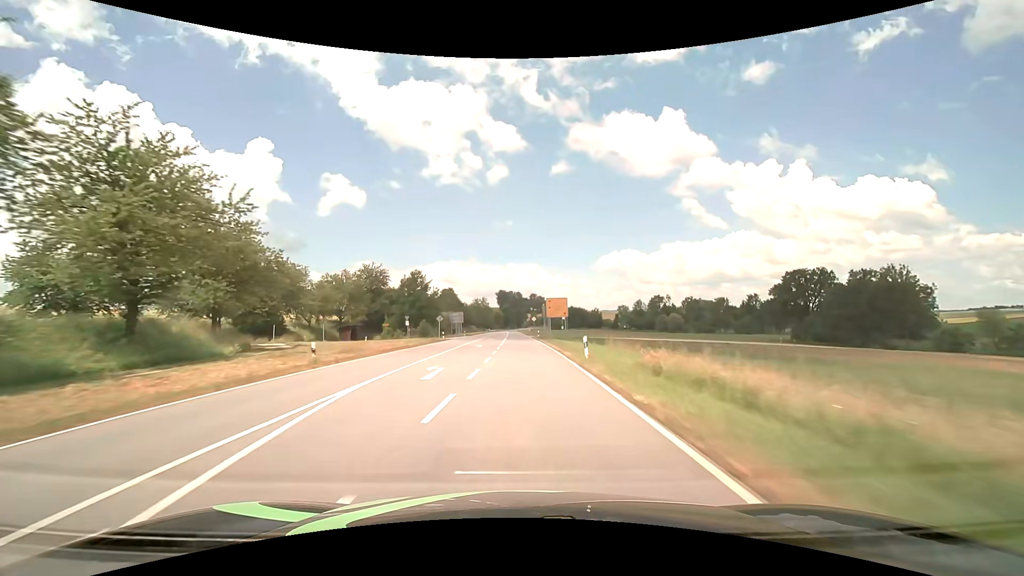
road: secondary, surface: asphalt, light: Day
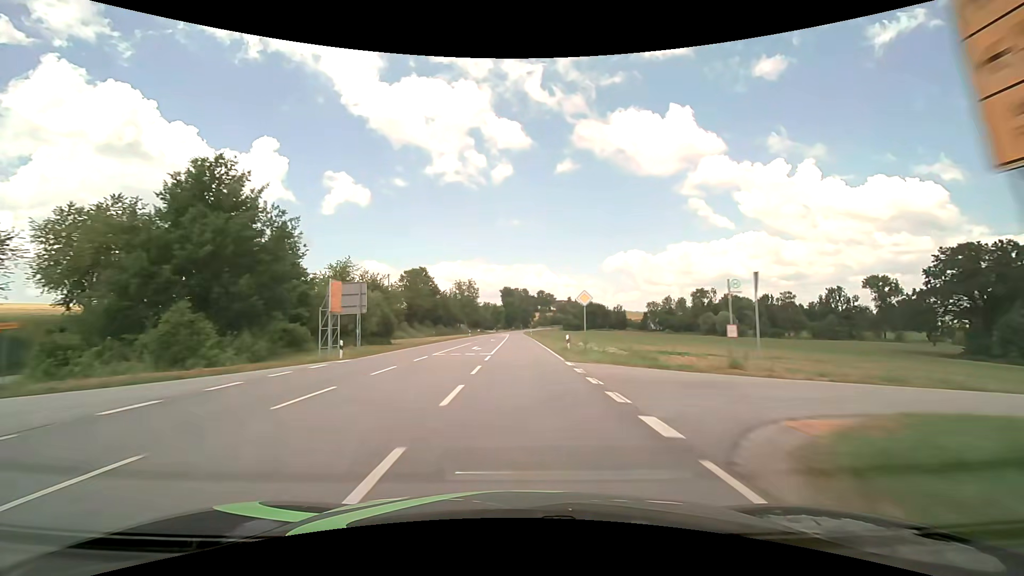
(-0.4, +62.4) m; -1°
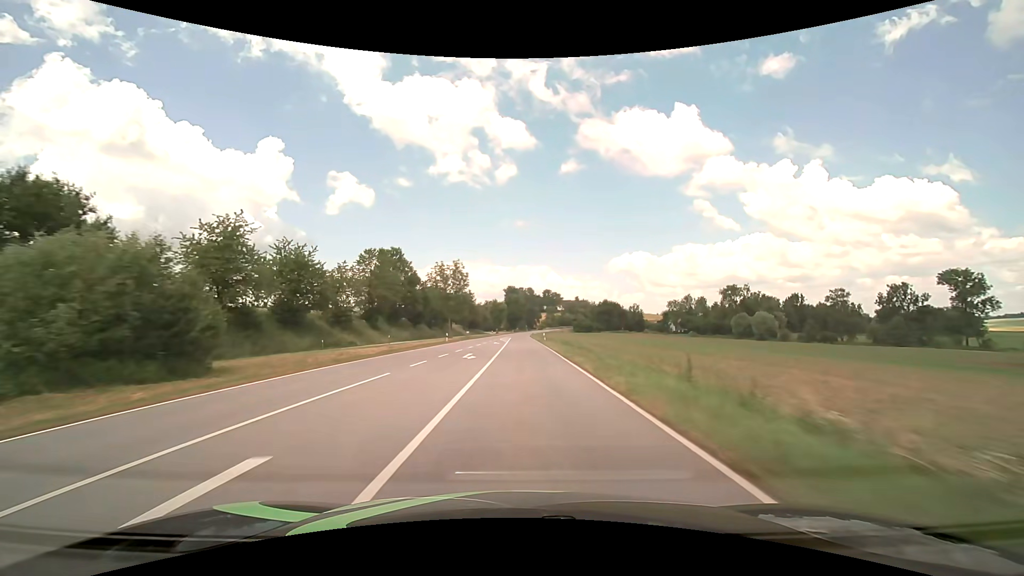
(-0.2, +30.2) m; -1°
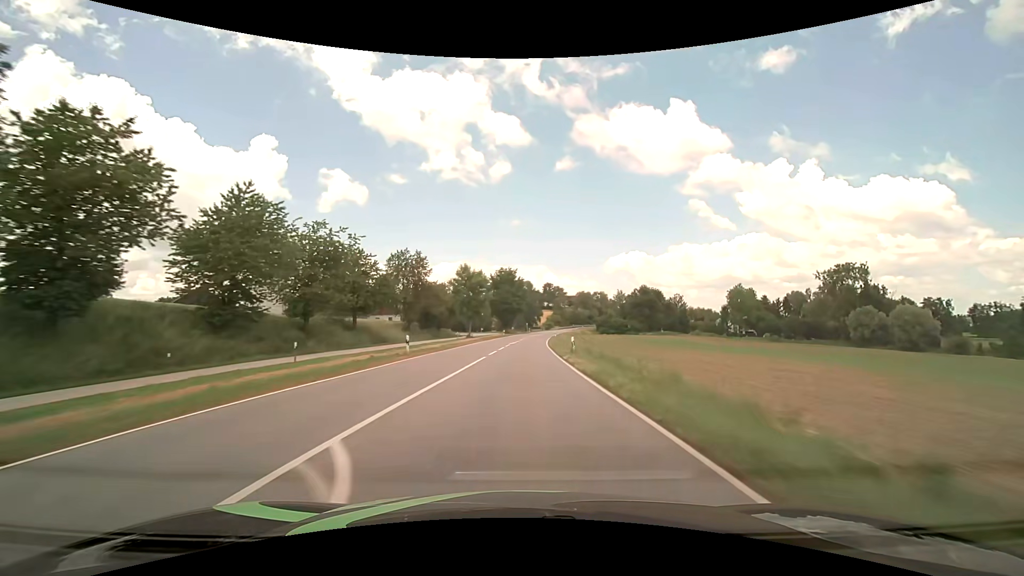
(0.0, +75.7) m; 0°
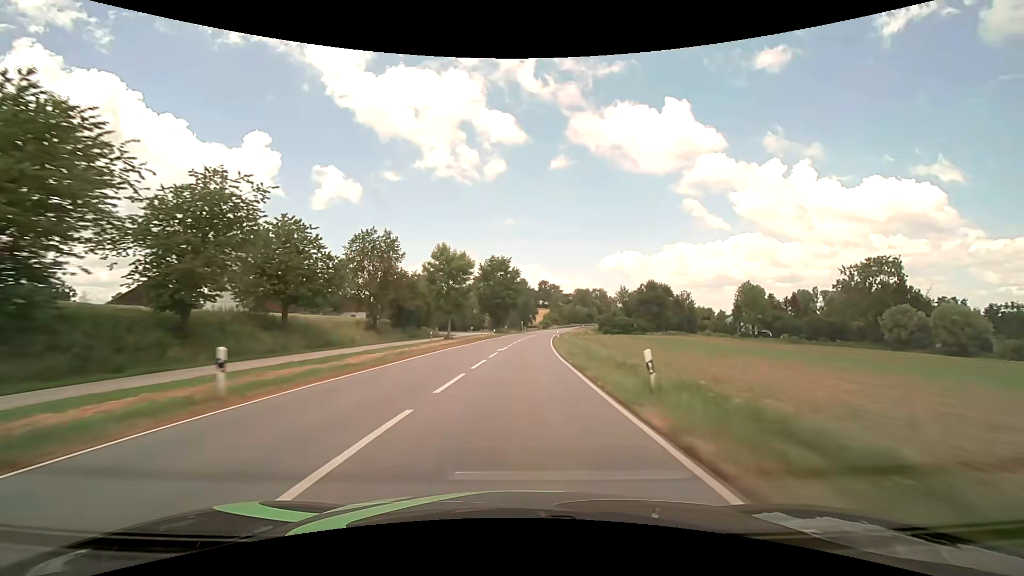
(+0.1, +15.2) m; +1°
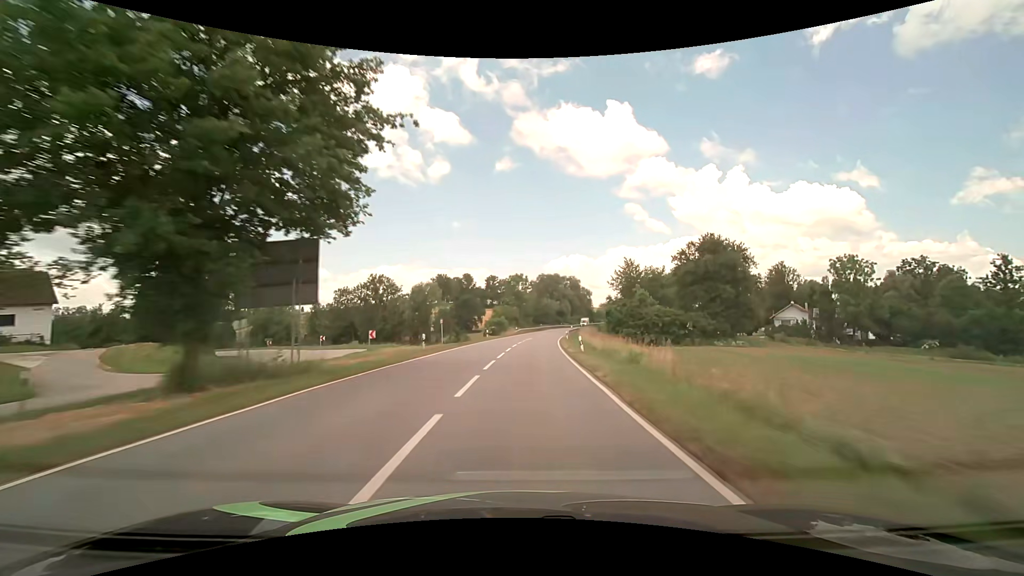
(+3.5, +74.2) m; +6°
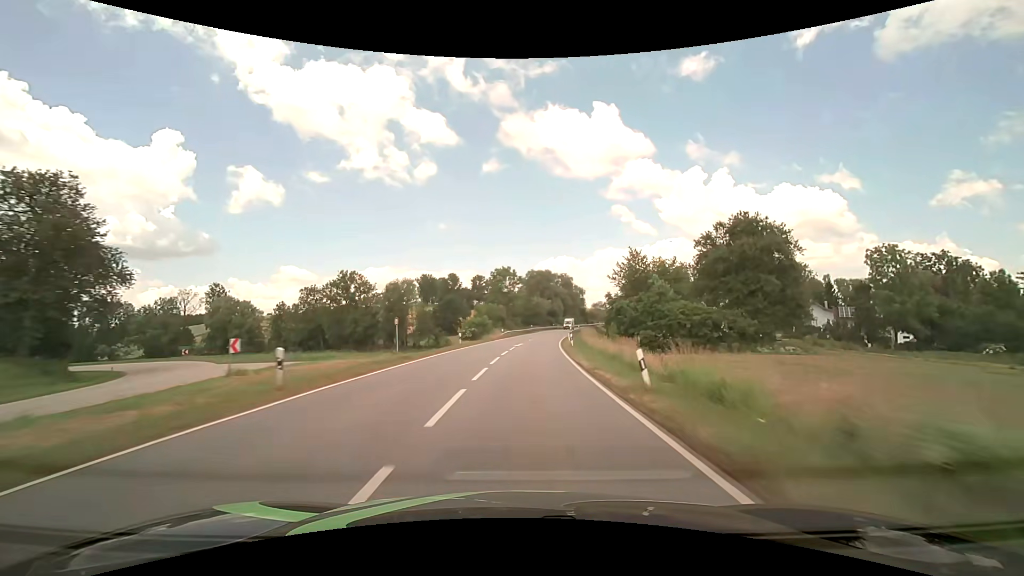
(+0.2, +14.5) m; +2°
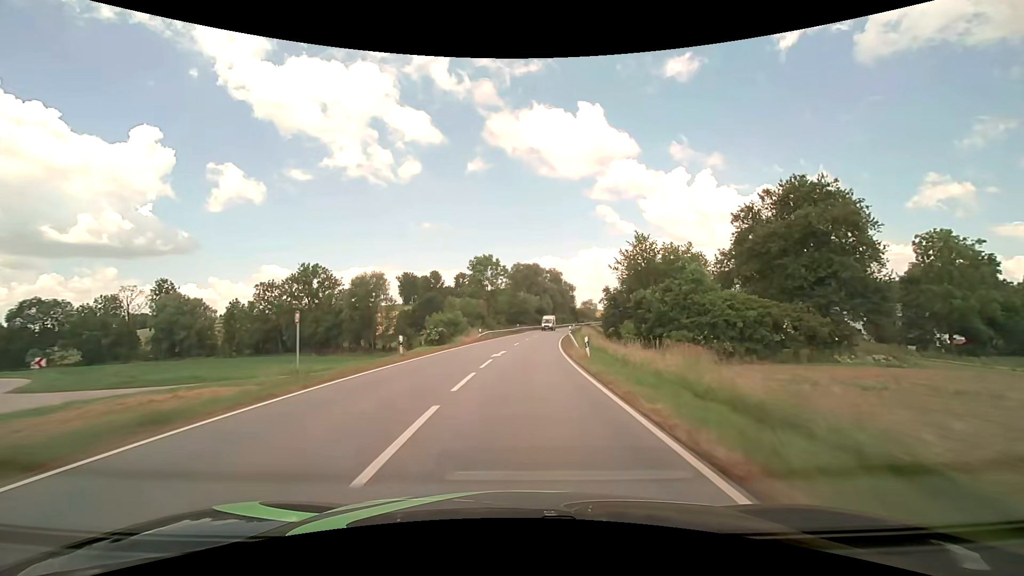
(+0.2, +14.5) m; +2°
(0, +10) (0, +20) (+1, +30) (+2, +40) (+3, +50) (+4, +60) (+5, +70) (+6, +80) (+8, +90) (+10, +99) m
